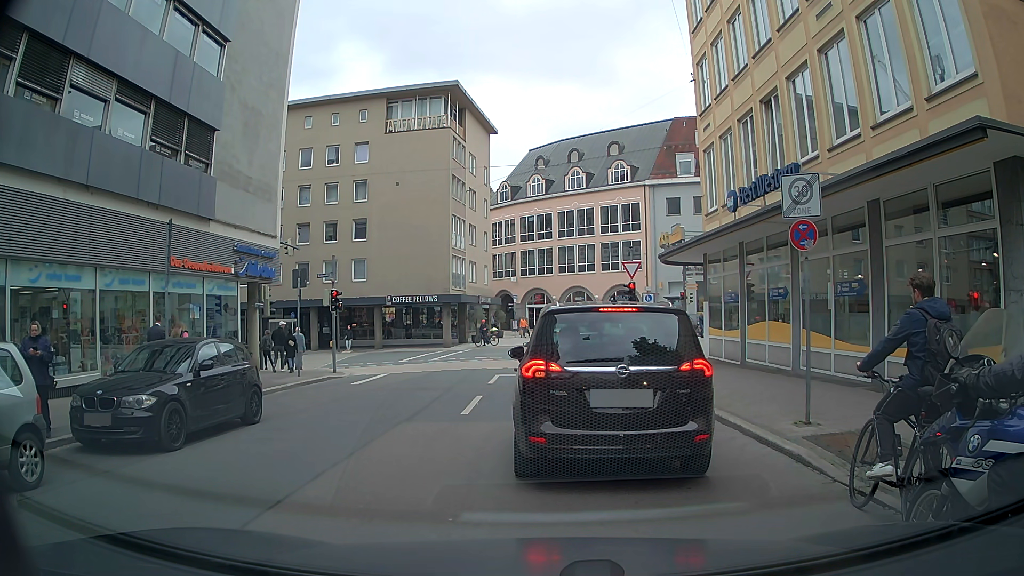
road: residential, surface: asphalt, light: Day
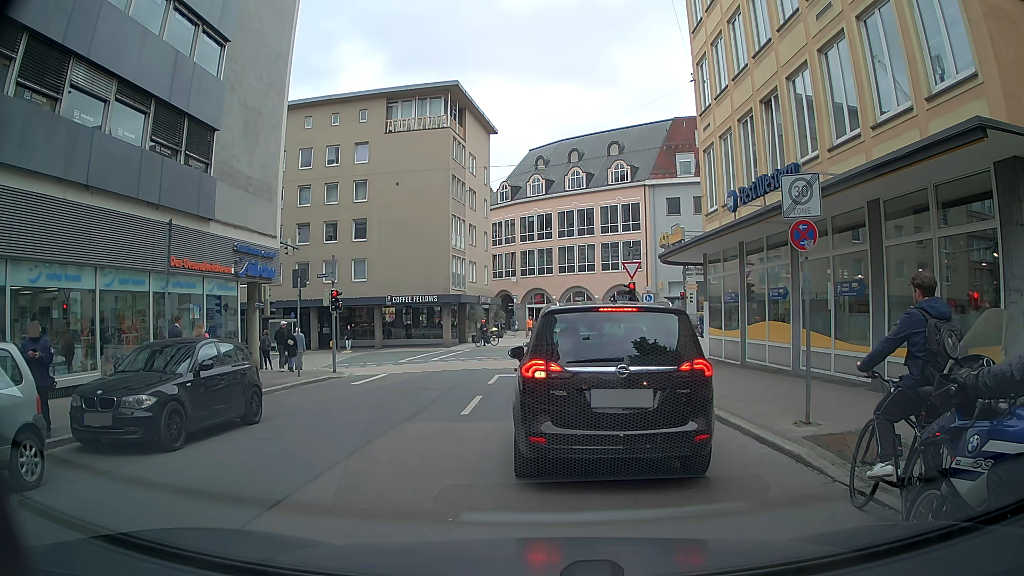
(0.0, 0.0) m; 0°
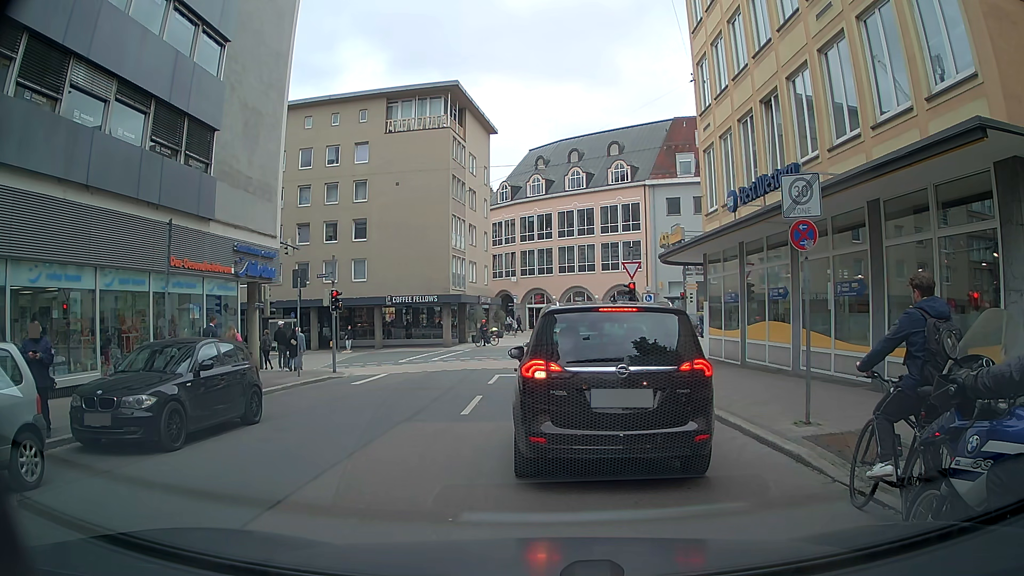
(0.0, 0.0) m; 0°
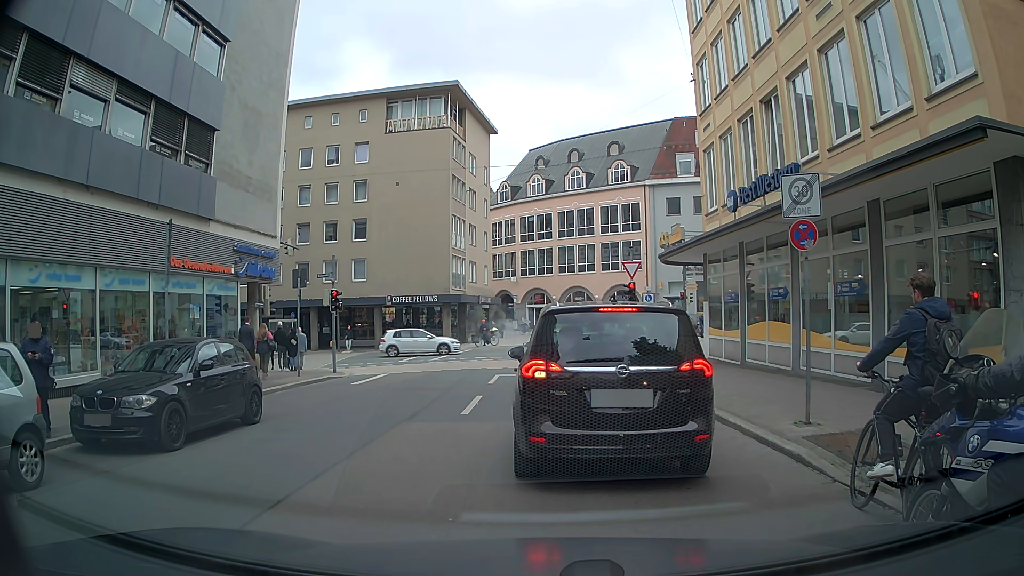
(0.0, 0.0) m; 0°
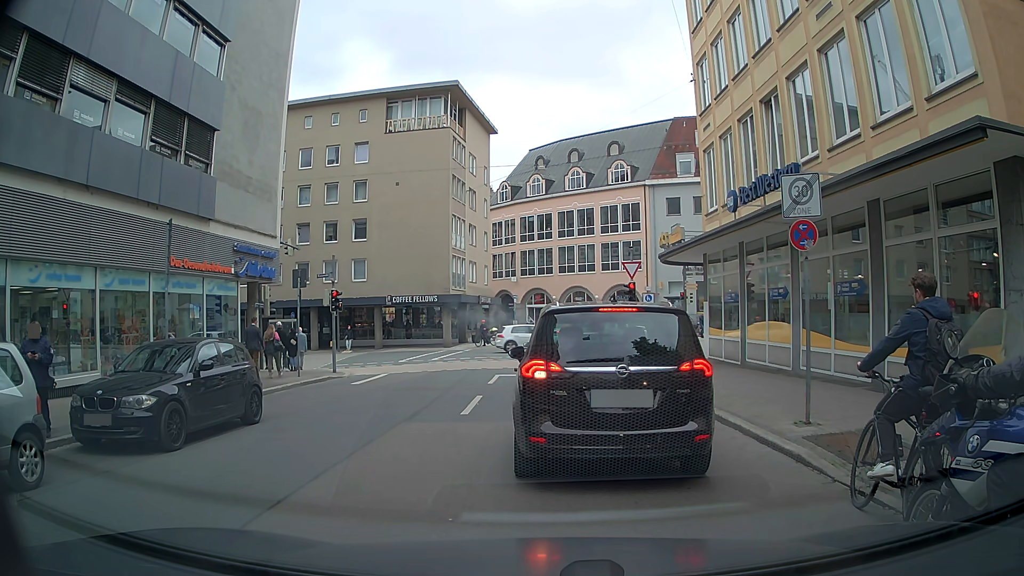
(0.0, 0.0) m; 0°
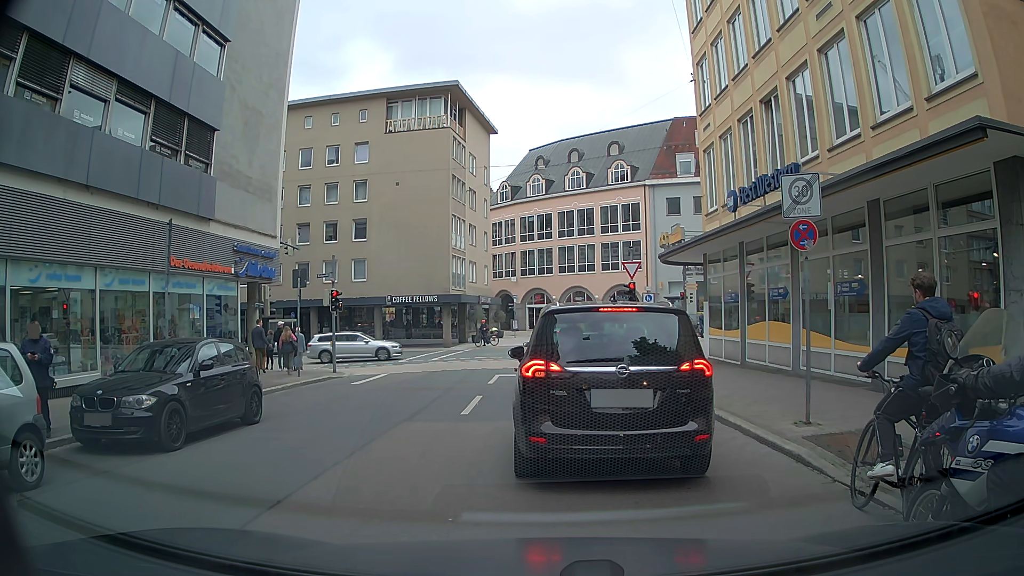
(0.0, 0.0) m; 0°
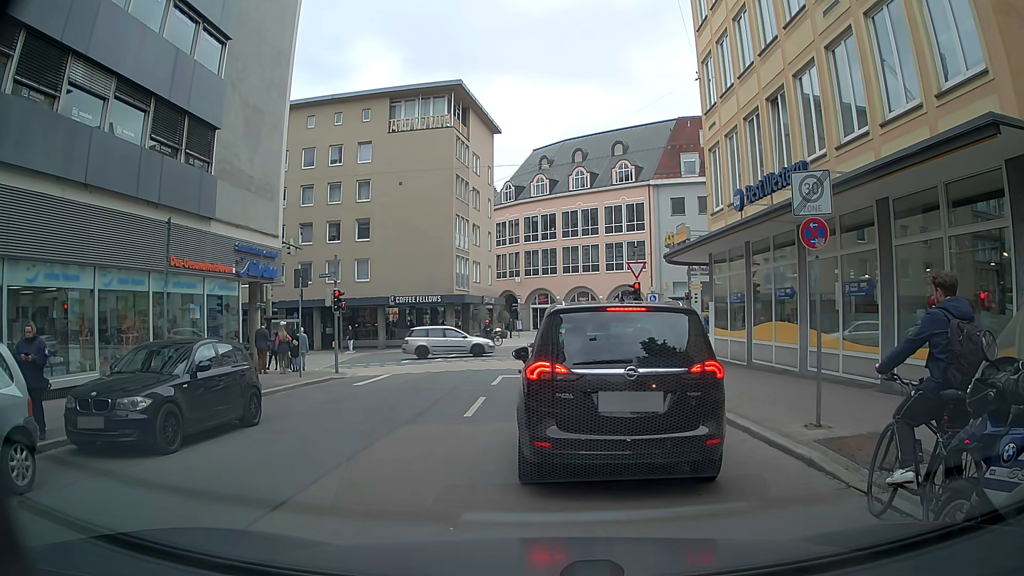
(0.0, +0.2) m; 0°
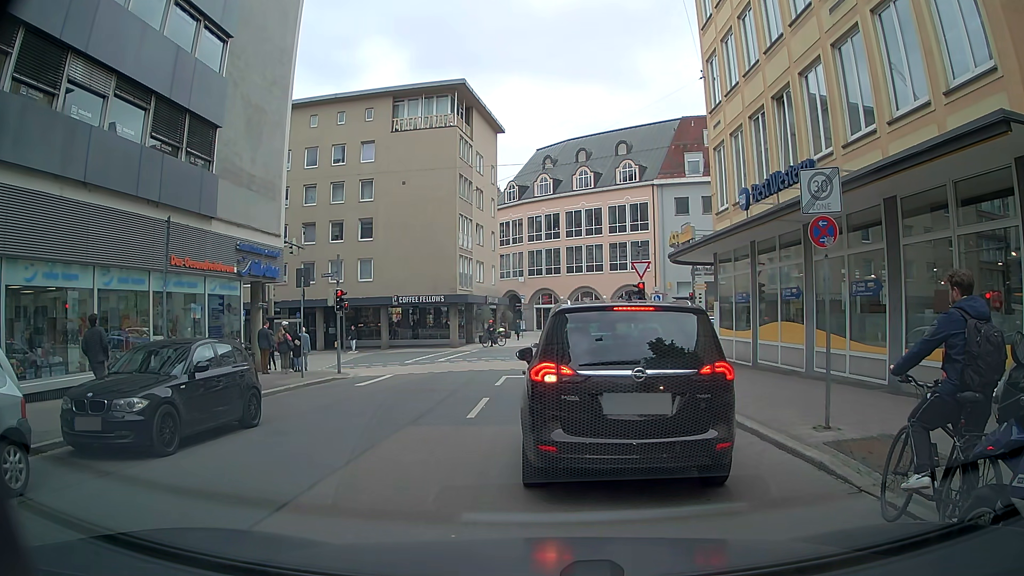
(0.0, +0.2) m; 0°
